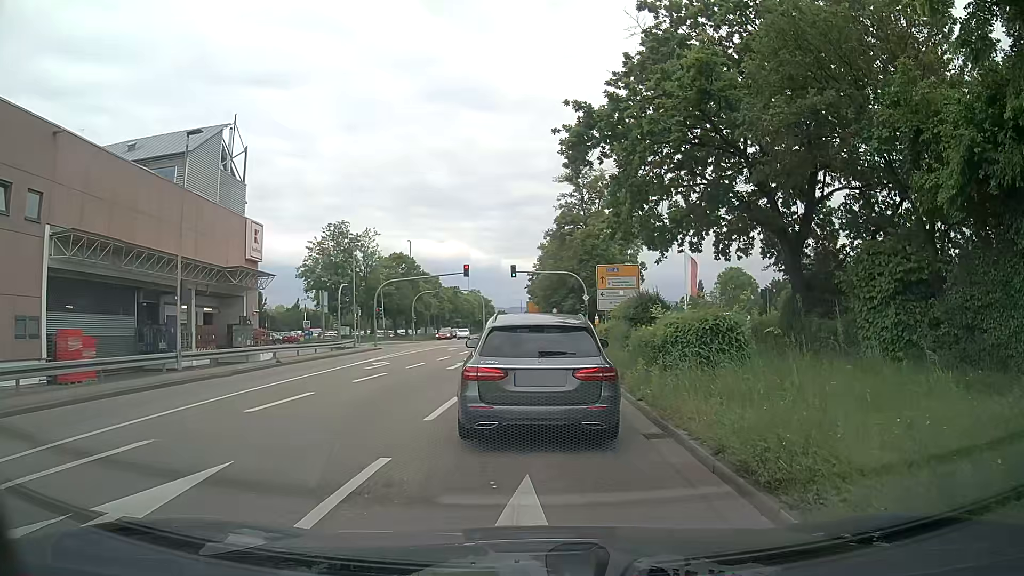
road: primary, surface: asphalt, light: Day
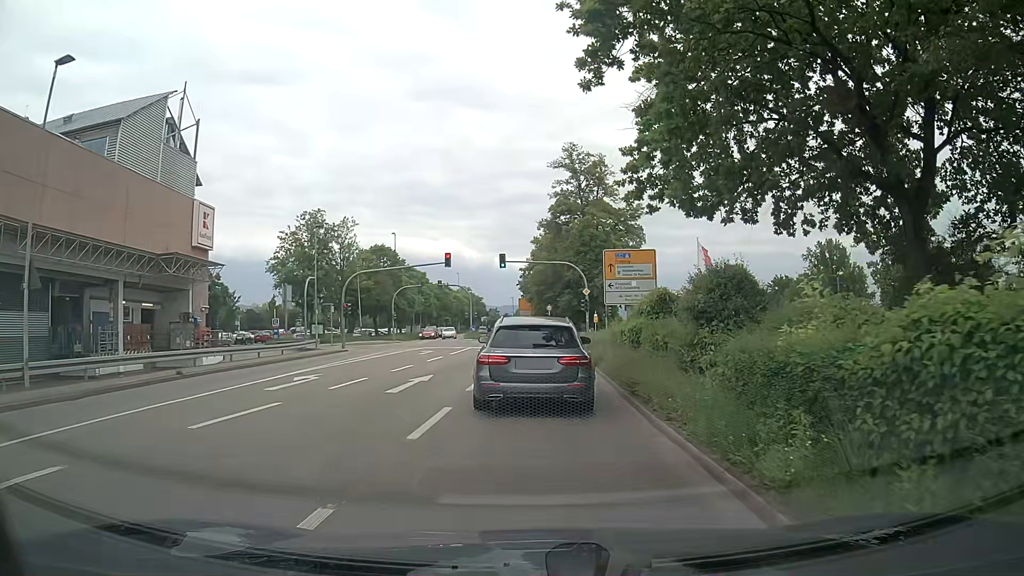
(+0.1, +8.2) m; 0°
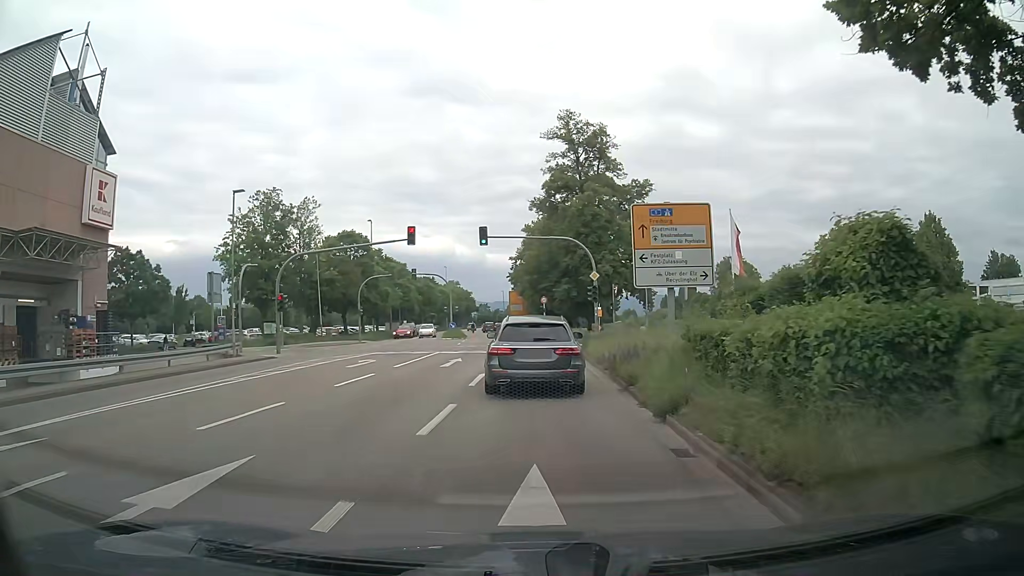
(+0.3, +12.2) m; +2°
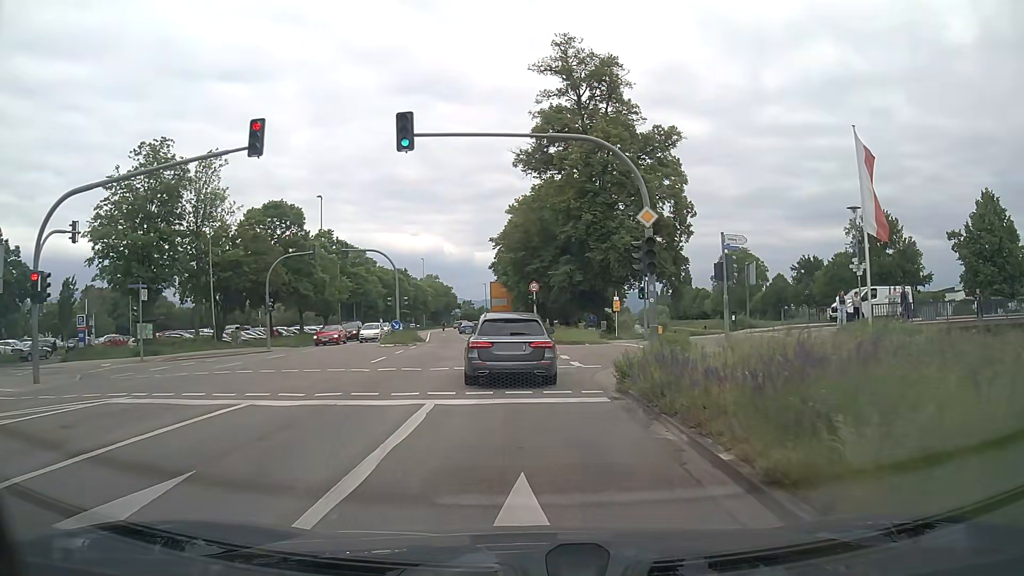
(+0.1, +20.7) m; +1°
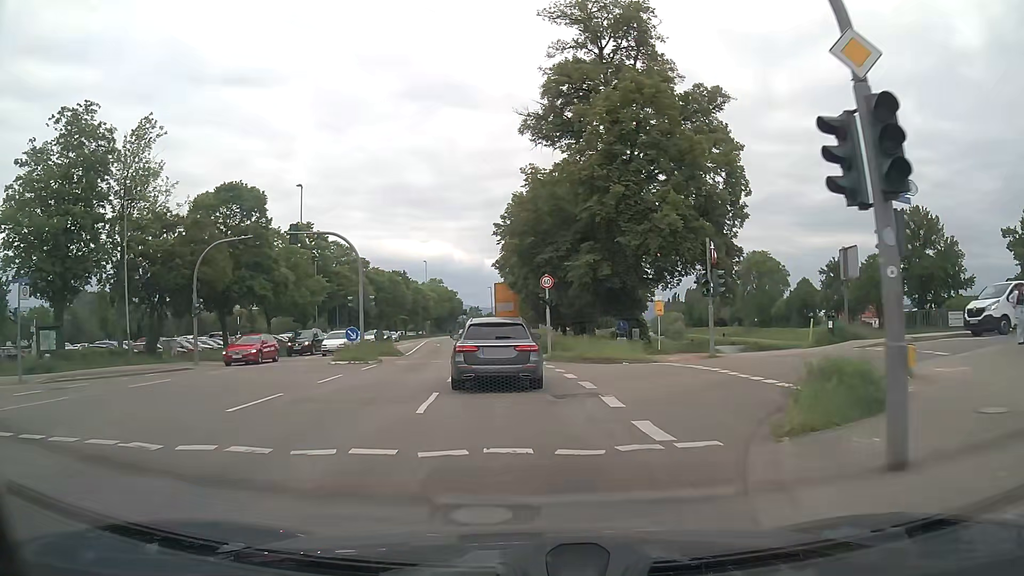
(0.0, +11.5) m; 0°
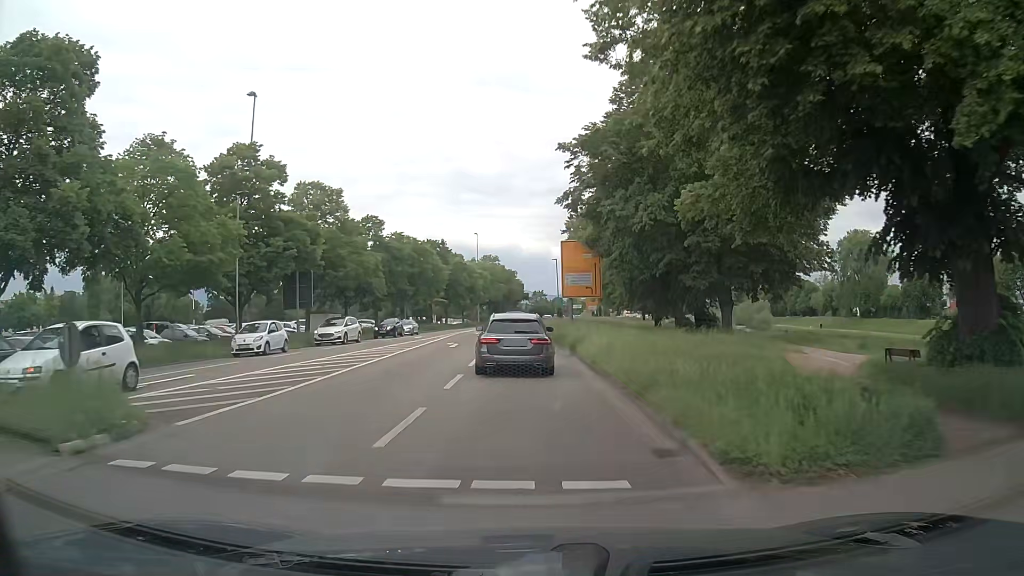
(-1.7, +30.0) m; -6°
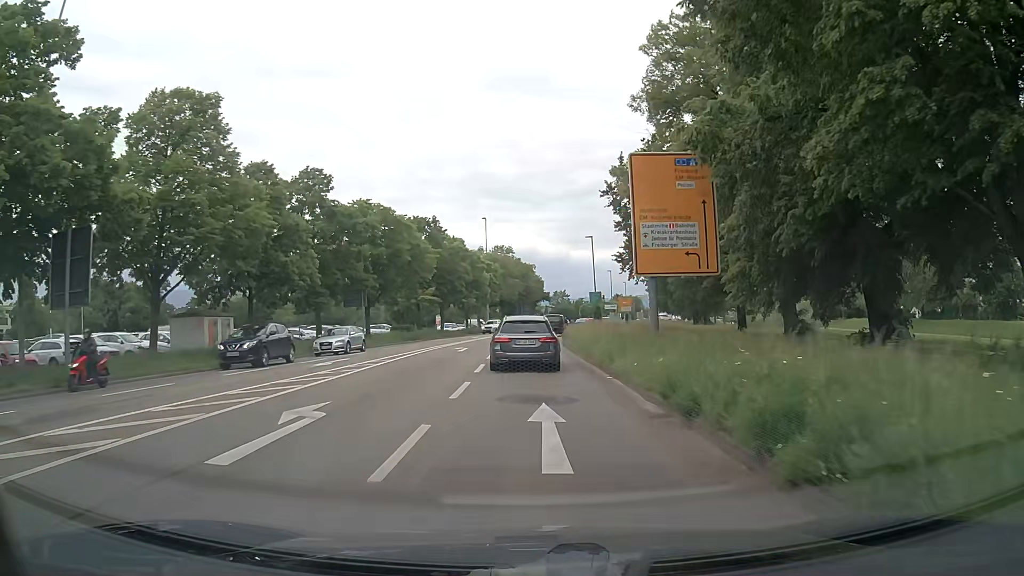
(-0.5, +25.6) m; -2°
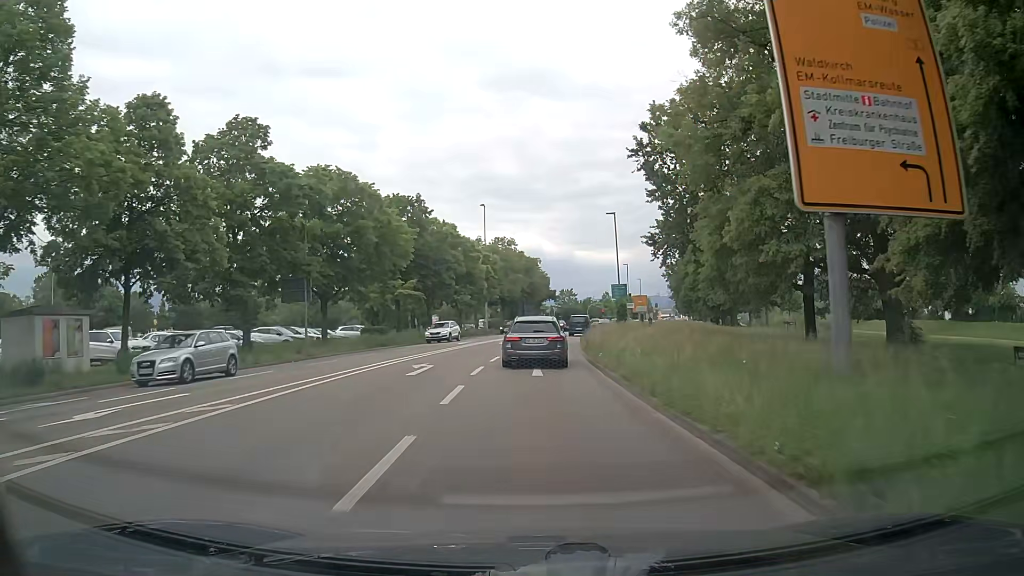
(+0.1, +13.0) m; 0°
(0, +10) (0, +20) (+1, +30) (+1, +40) (+3, +50) (+4, +60) (+6, +70) (+7, +79) (+9, +89) (+11, +99) m
